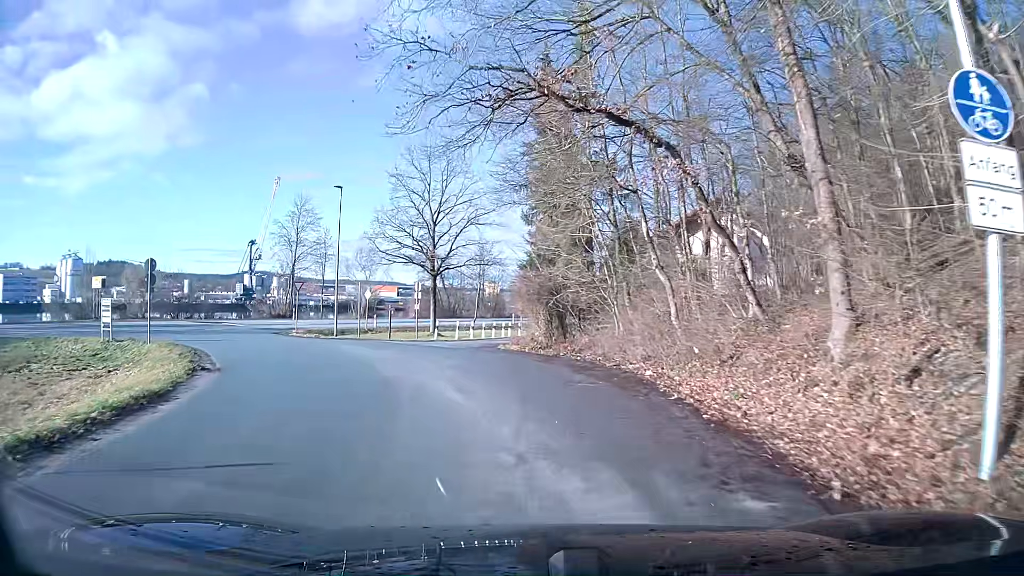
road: tertiary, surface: asphalt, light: Day
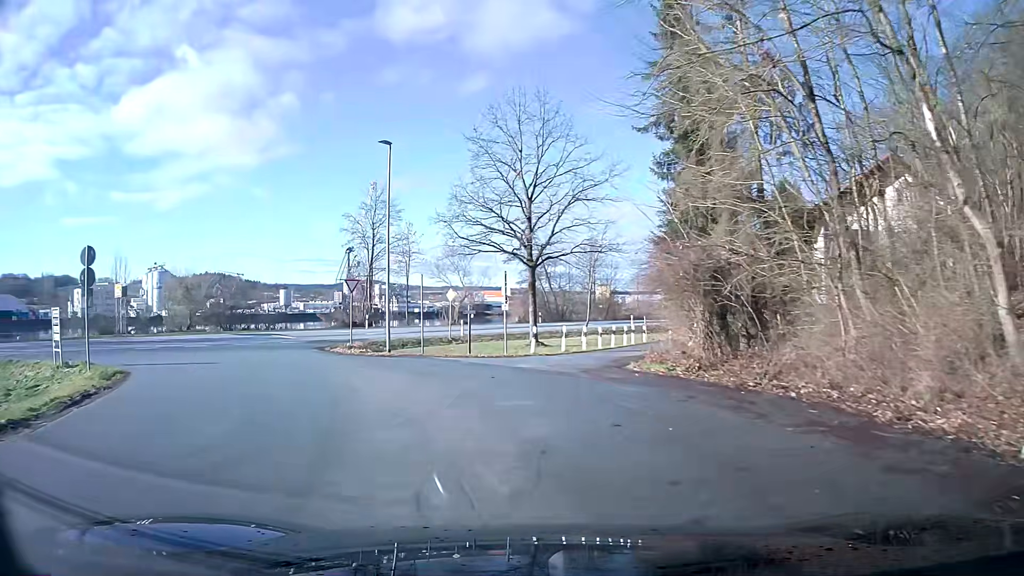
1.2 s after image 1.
(-1.1, +11.0) m; -13°
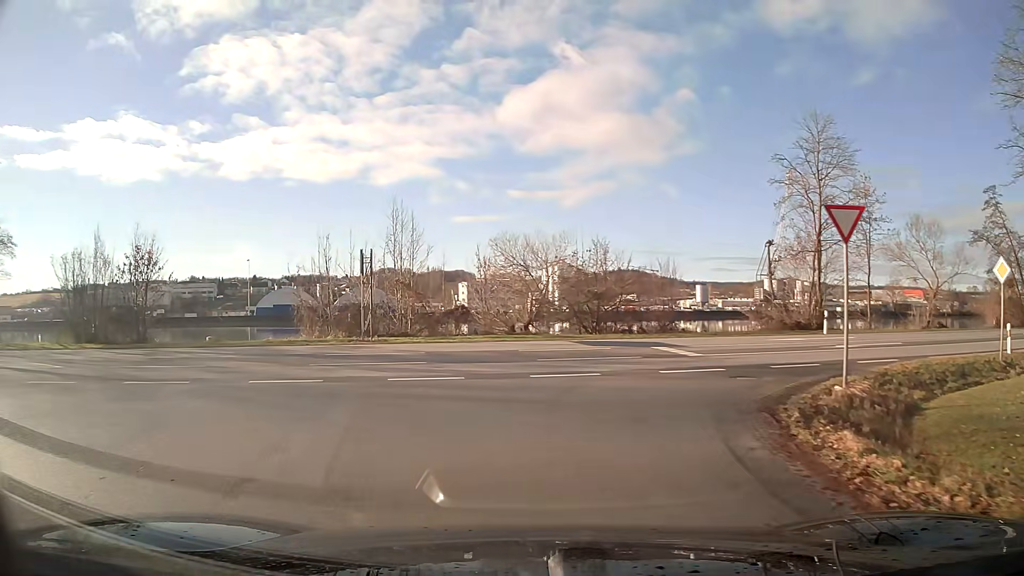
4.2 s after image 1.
(-5.8, +21.4) m; -33°
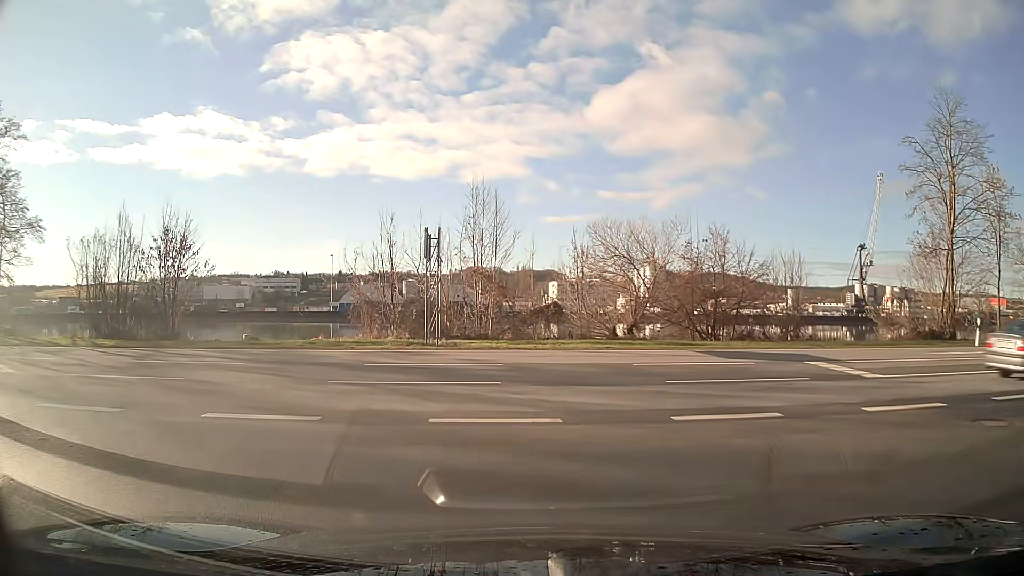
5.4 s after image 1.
(-0.3, +5.6) m; -5°
(-1, +10) (-10, +15) (-20, +15) (-30, +15) (-40, +14) (-50, +13) (-60, +12) (-69, +10) (-79, +9) (-89, +8) m
